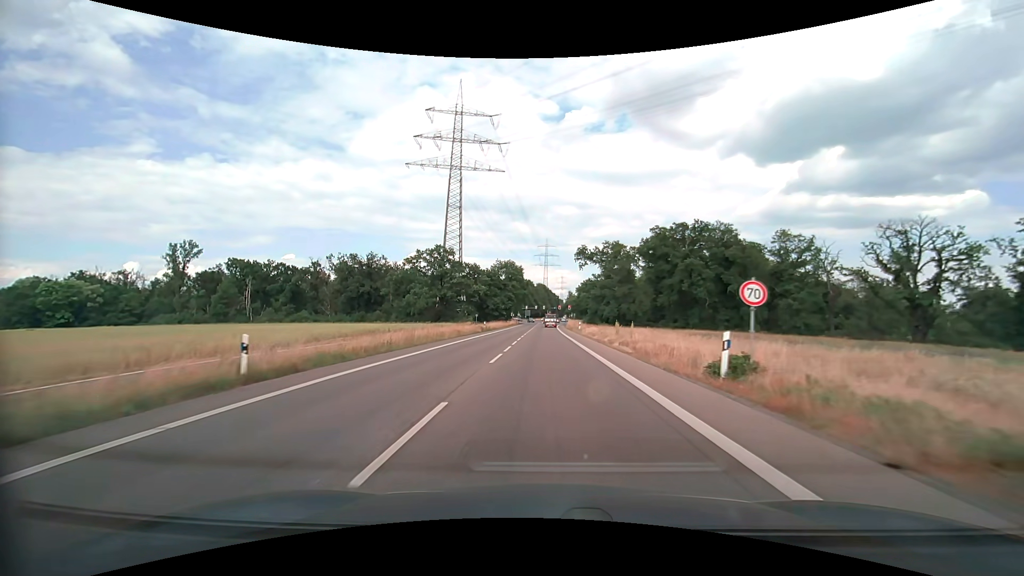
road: secondary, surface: asphalt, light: Day
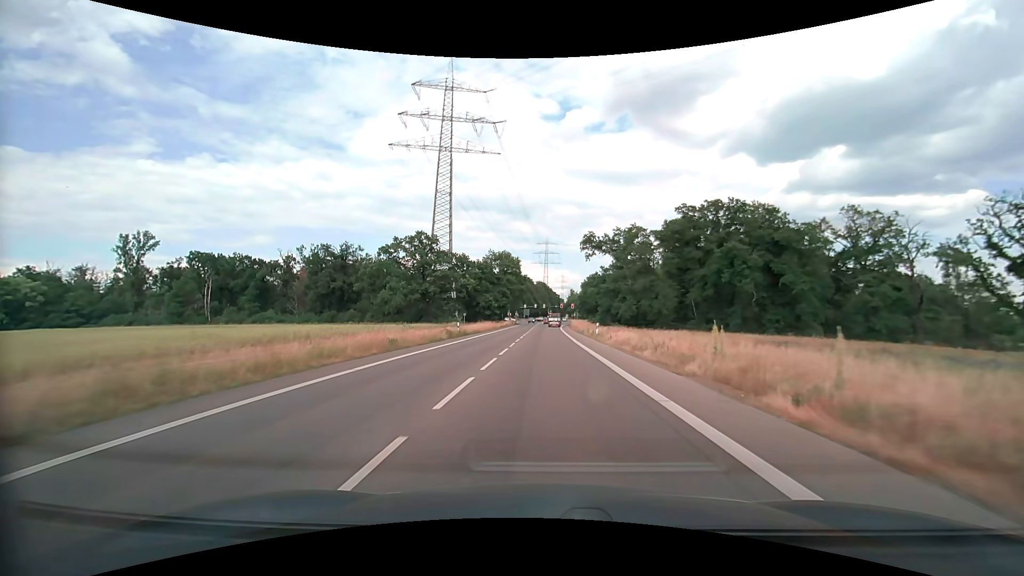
(0.0, +19.3) m; 0°
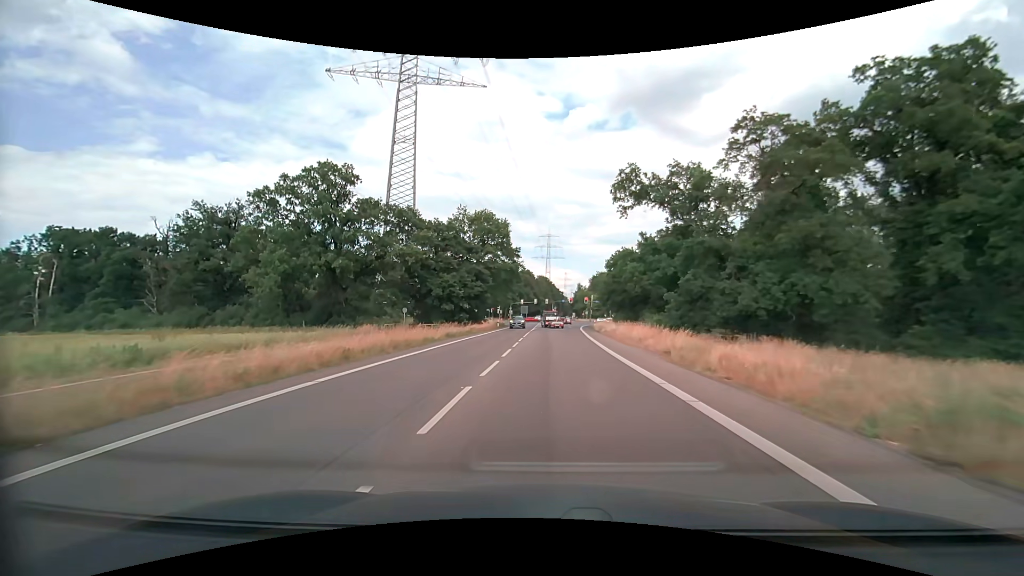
(-0.1, +46.9) m; 0°
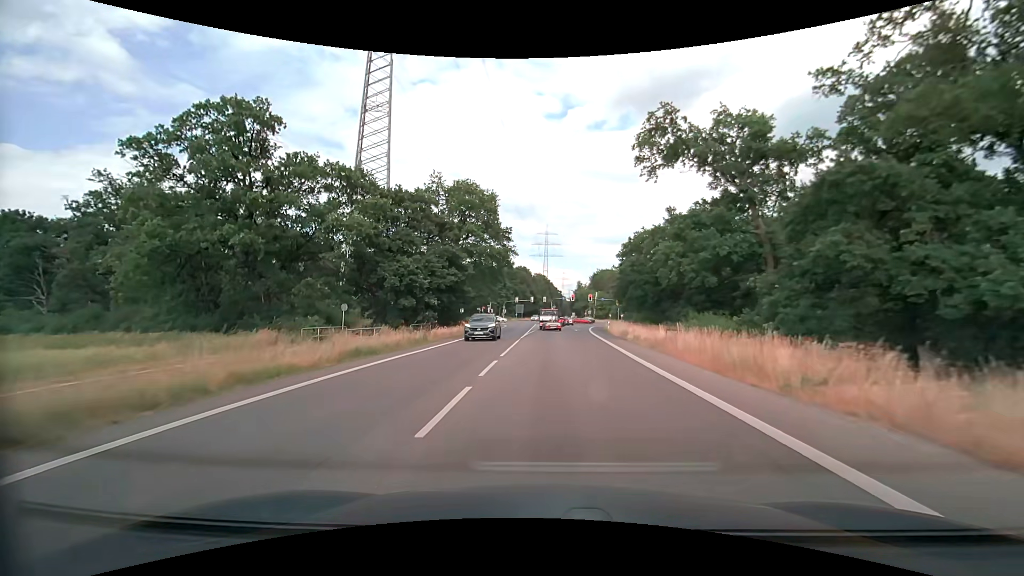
(0.0, +17.1) m; 0°
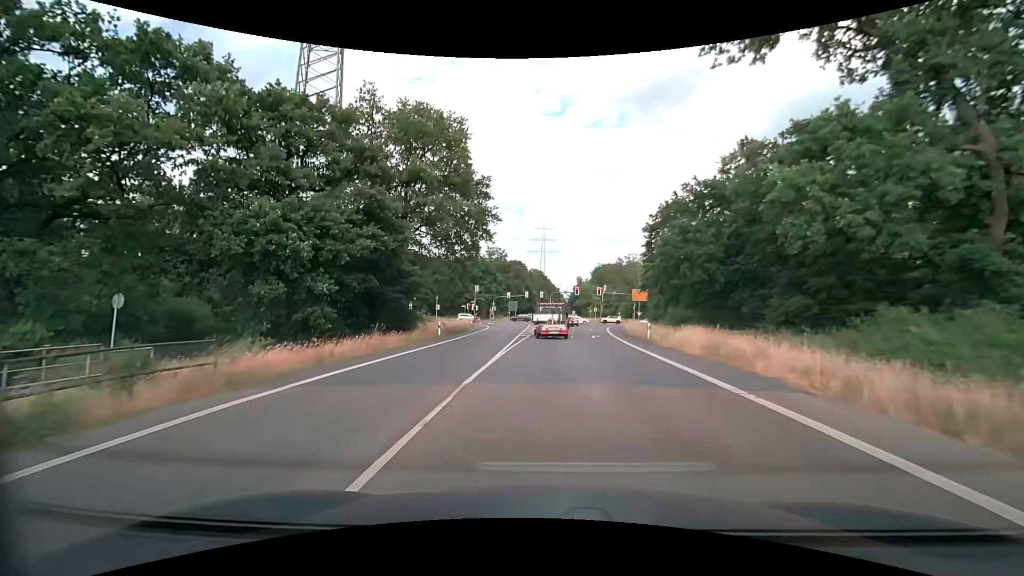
(0.0, +21.4) m; 0°
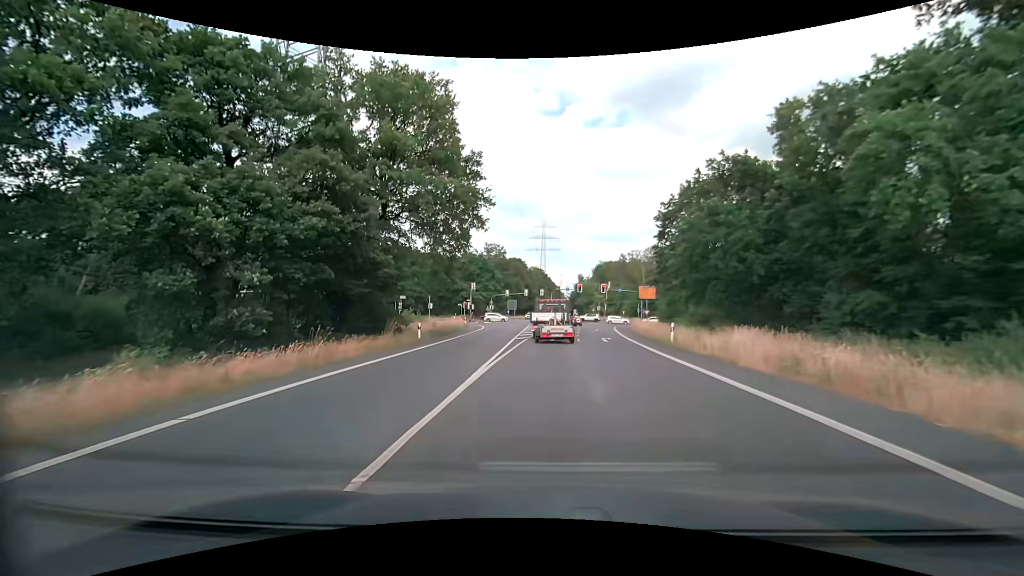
(0.0, +5.5) m; 0°
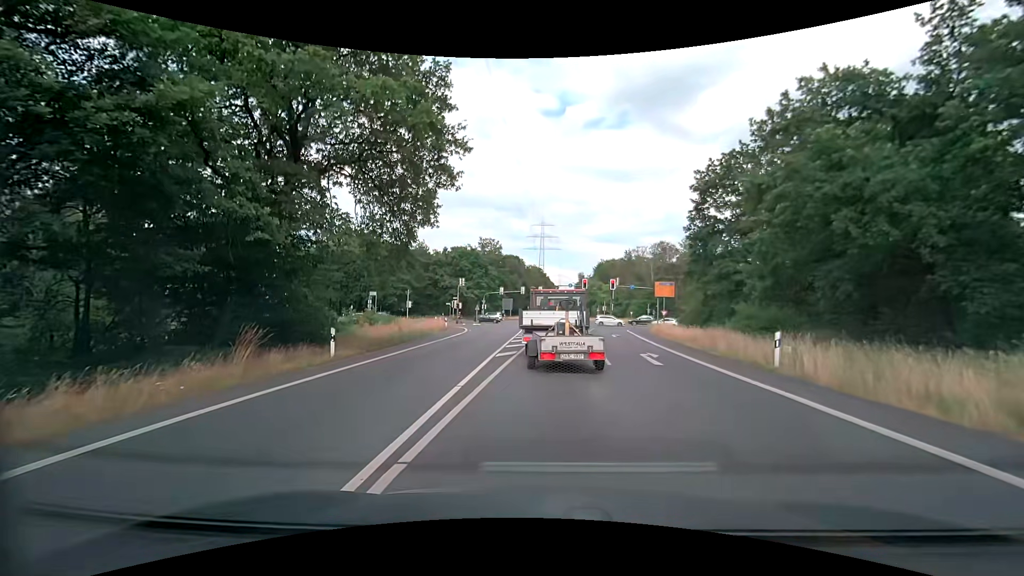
(0.0, +11.4) m; 0°
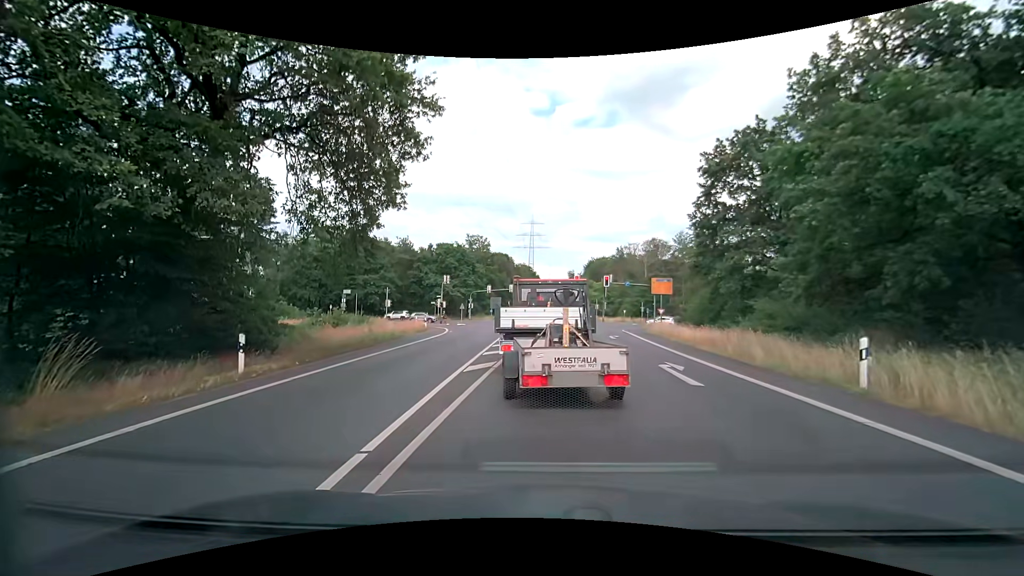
(0.0, +4.2) m; +3°
